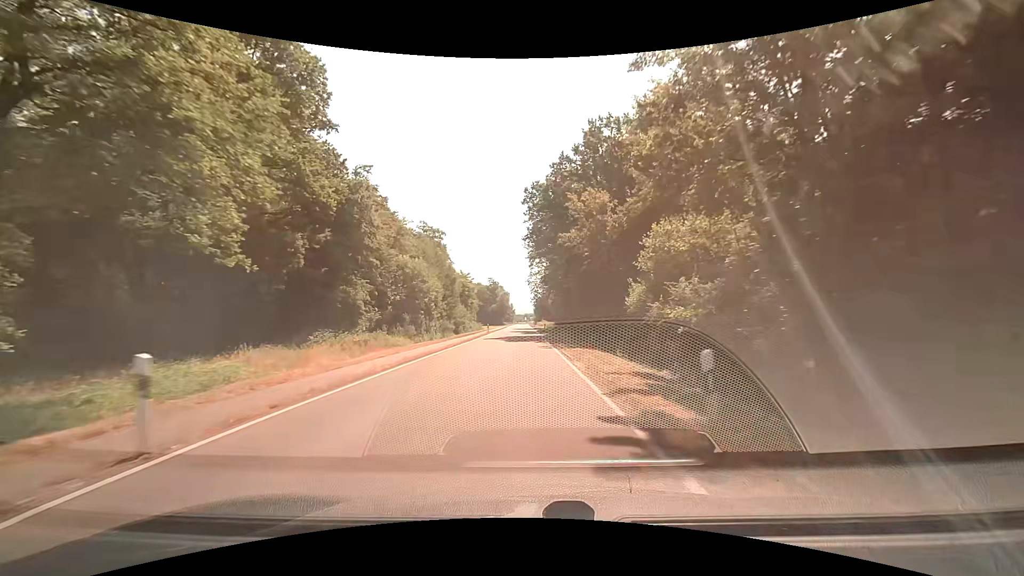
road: tertiary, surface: asphalt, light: Day
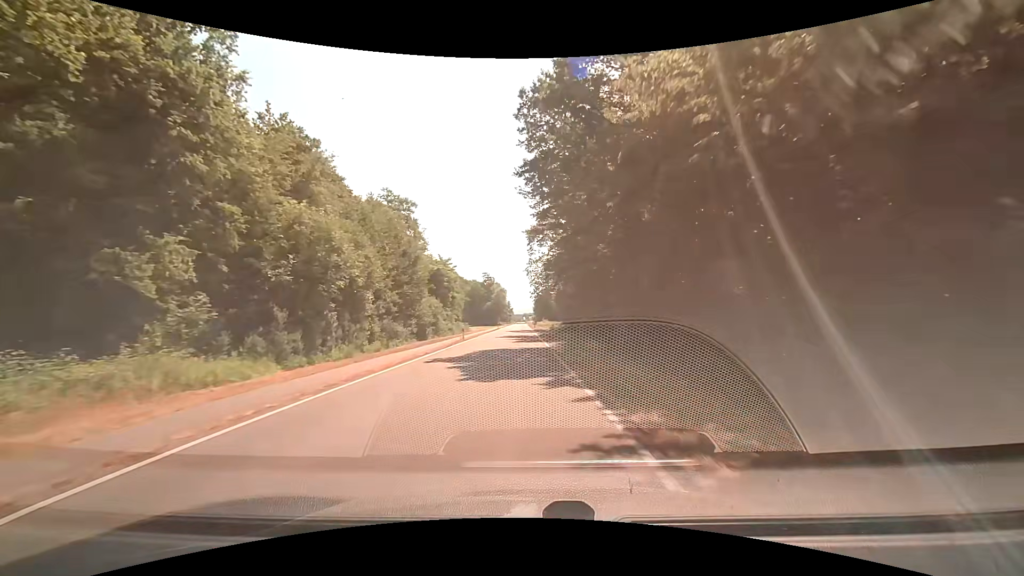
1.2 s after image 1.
(0.0, +21.0) m; 0°
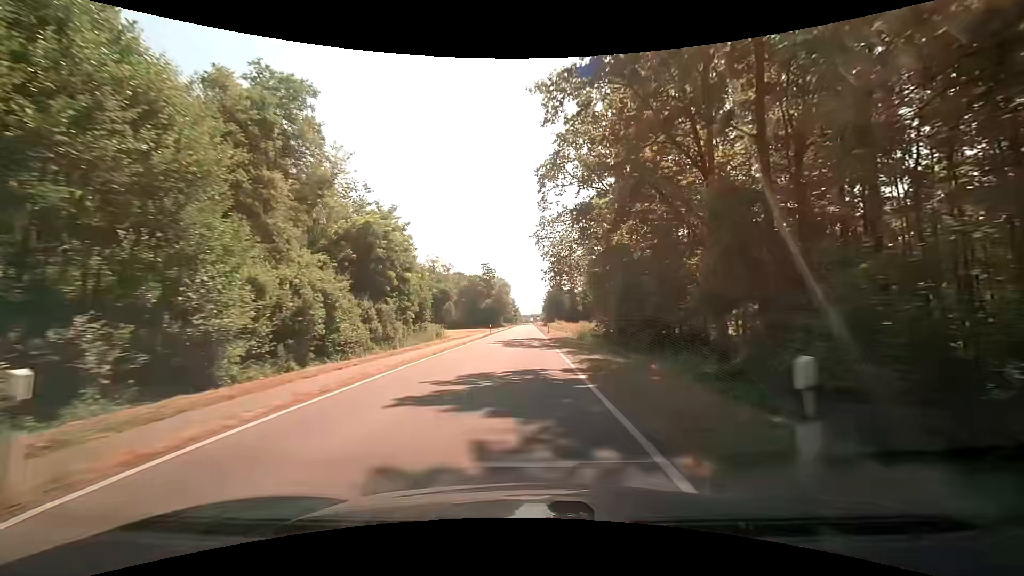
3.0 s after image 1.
(-0.4, +32.2) m; -1°
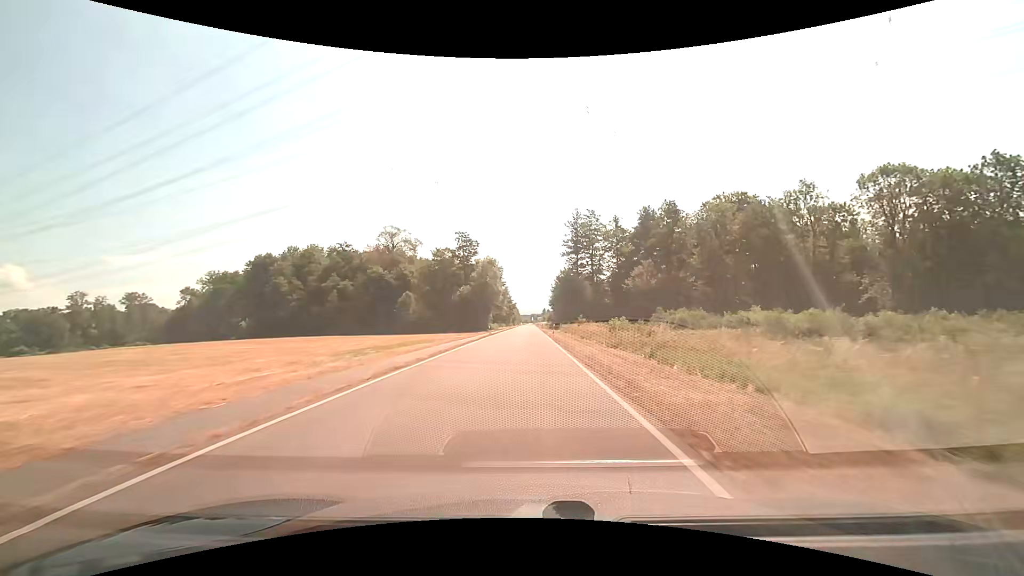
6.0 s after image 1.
(0.0, +54.9) m; 0°
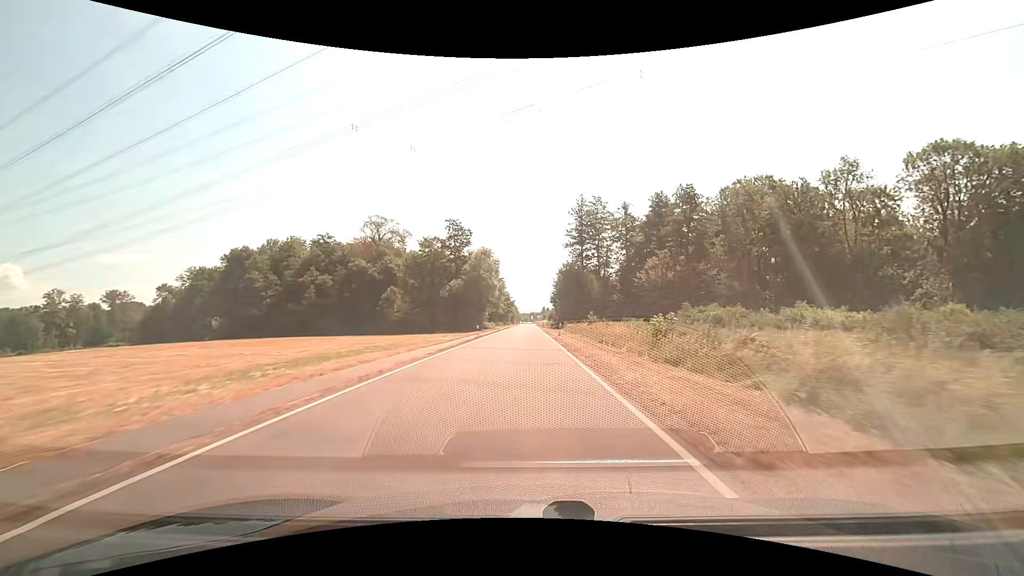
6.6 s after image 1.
(0.0, +11.0) m; 0°
(0, +10) (0, +20) (0, +30) (0, +40) (0, +50) (0, +60) (+1, +70) (+1, +80) (+1, +90) (+1, +100) m
